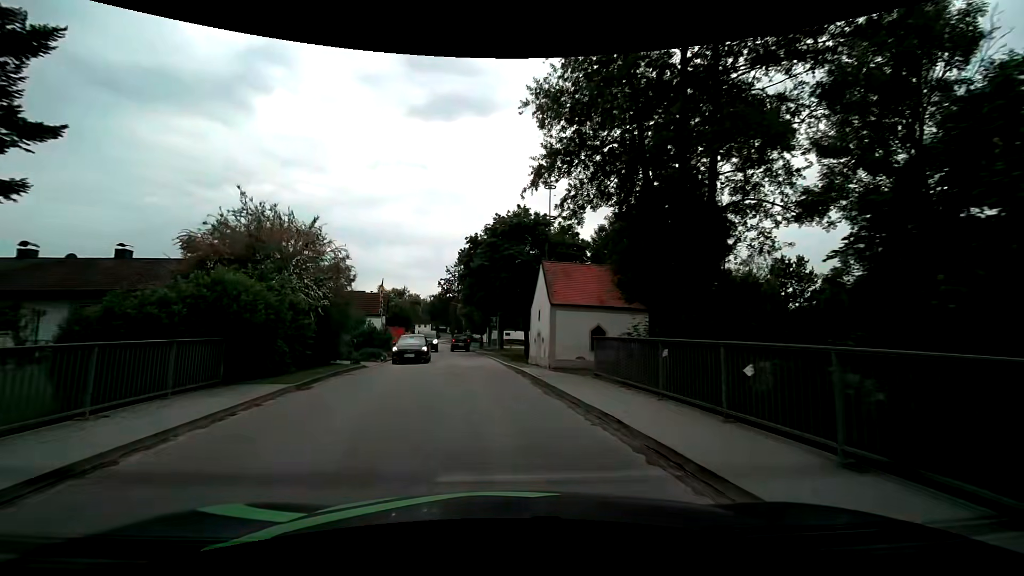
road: tertiary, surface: asphalt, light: Day
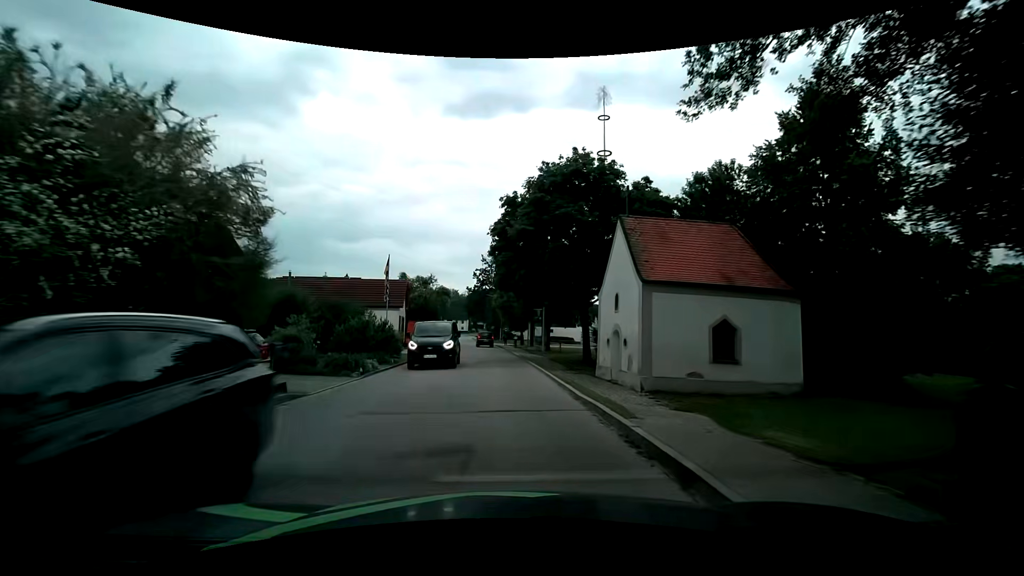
(-0.6, +11.3) m; -5°
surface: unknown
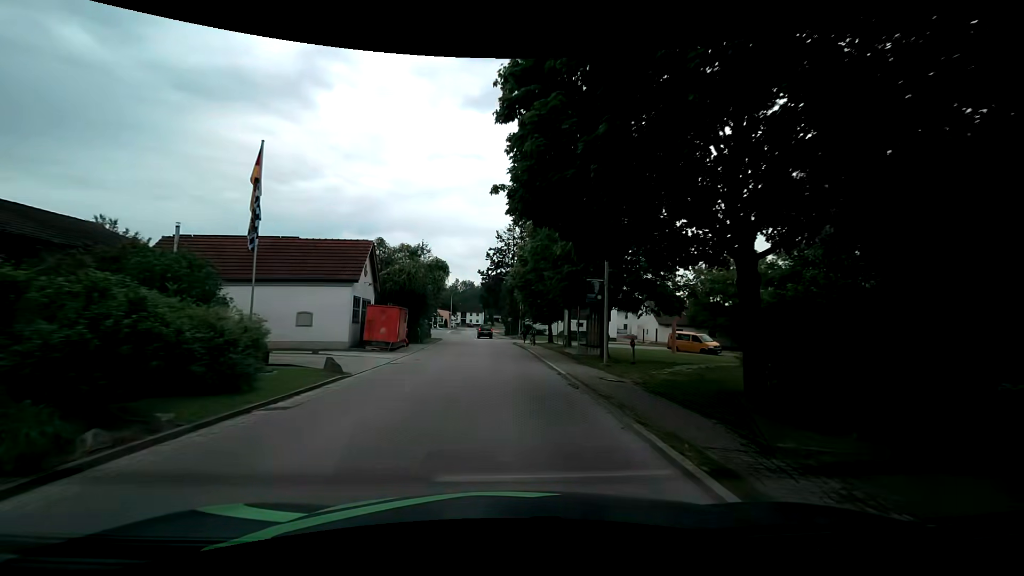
(-0.2, +17.5) m; -2°
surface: asphalt
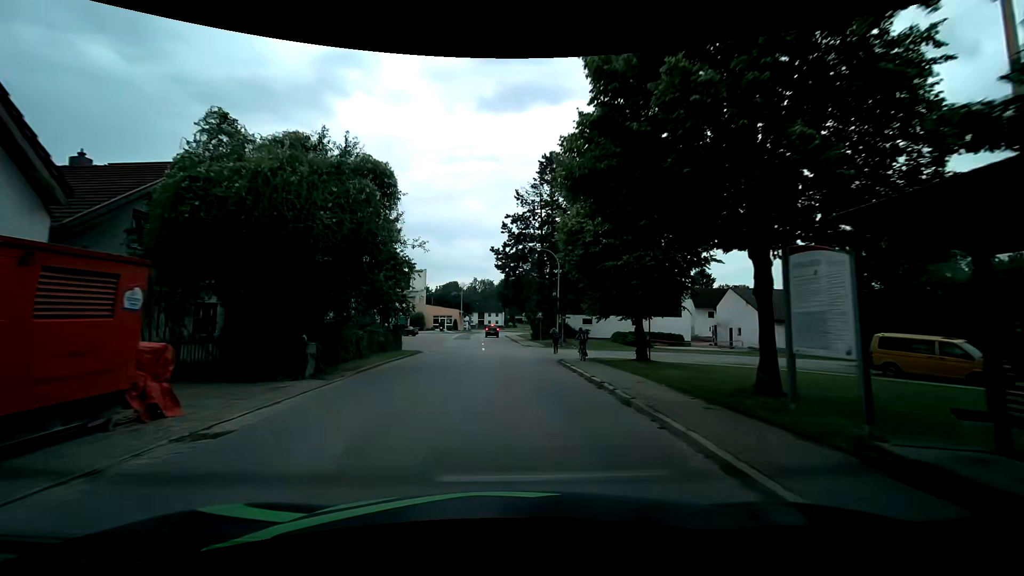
(-0.4, +23.7) m; -3°
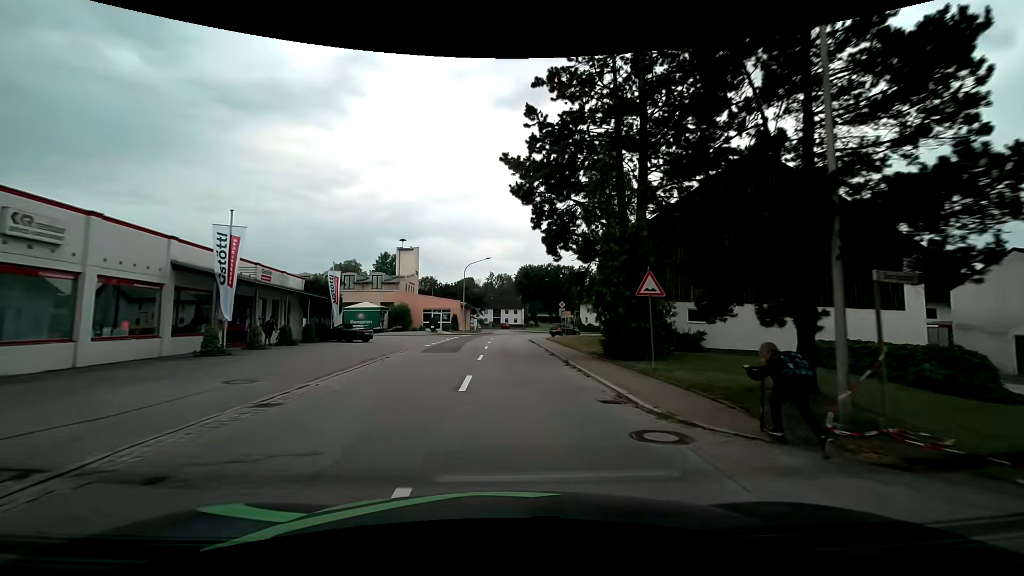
(-0.4, +29.5) m; -2°
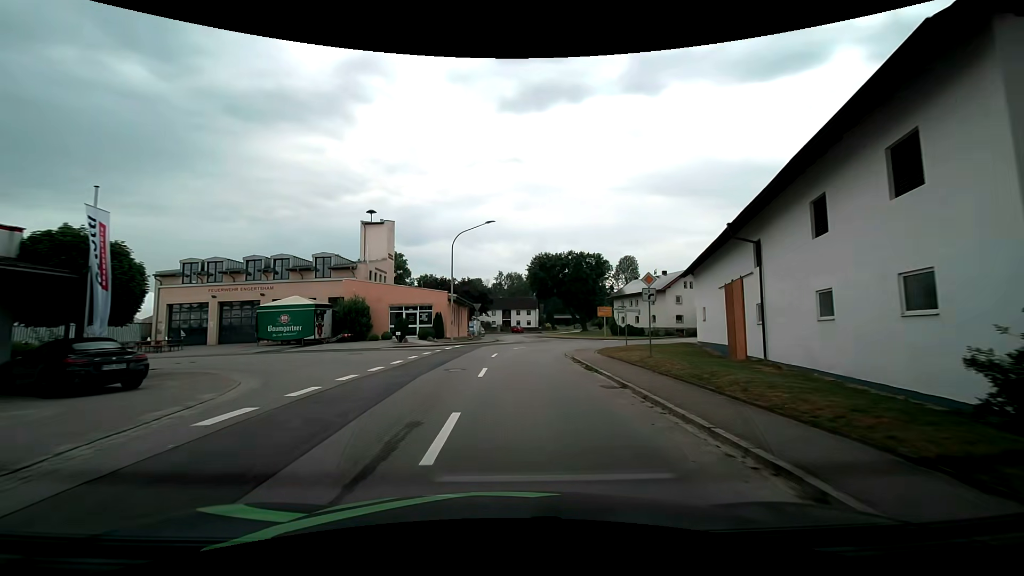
(-0.3, +23.2) m; -2°
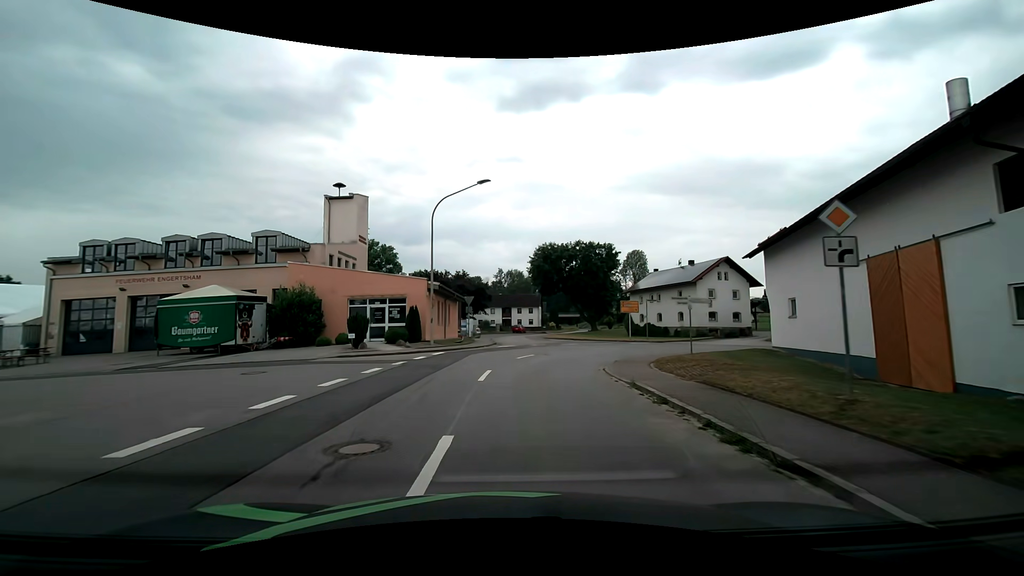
(0.0, +10.6) m; +1°
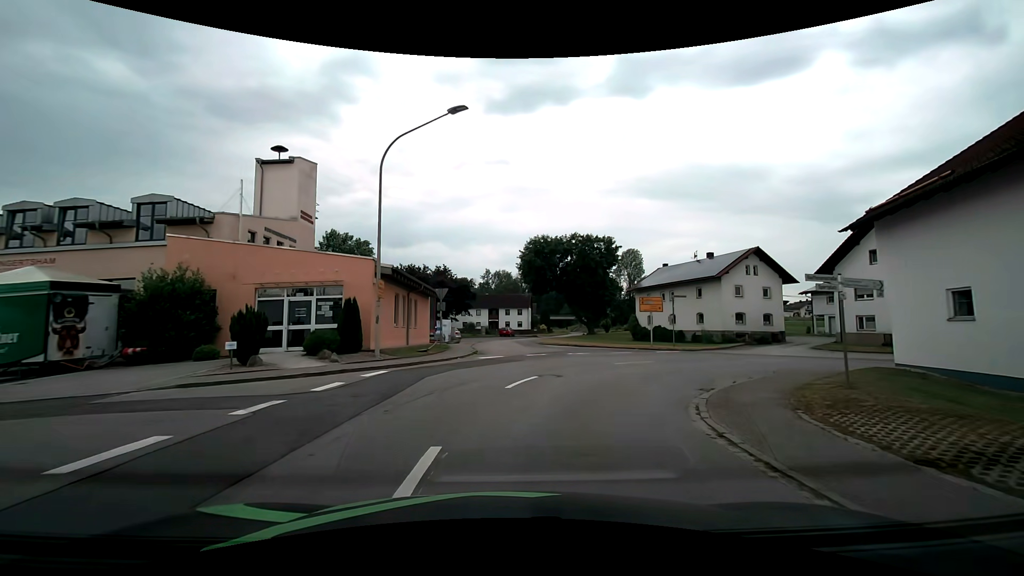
(0.0, +9.6) m; +1°
(+1, +10) (+5, +19) (+13, +24) (+23, +26) (+33, +27) (+43, +27) (+53, +28) (+63, +29) (+73, +30) (+83, +31) m
